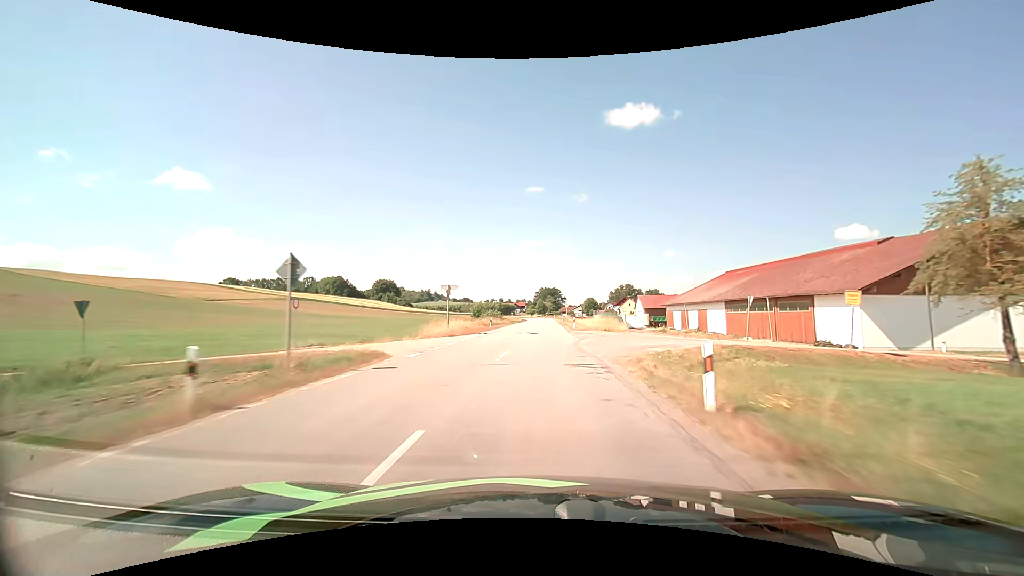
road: secondary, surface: asphalt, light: Day
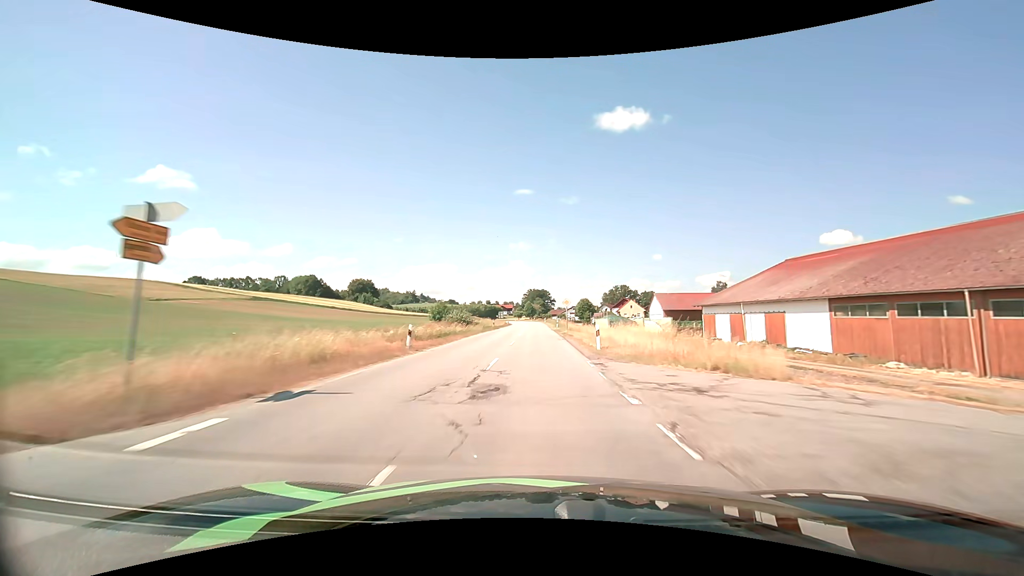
(+0.4, +25.5) m; +1°
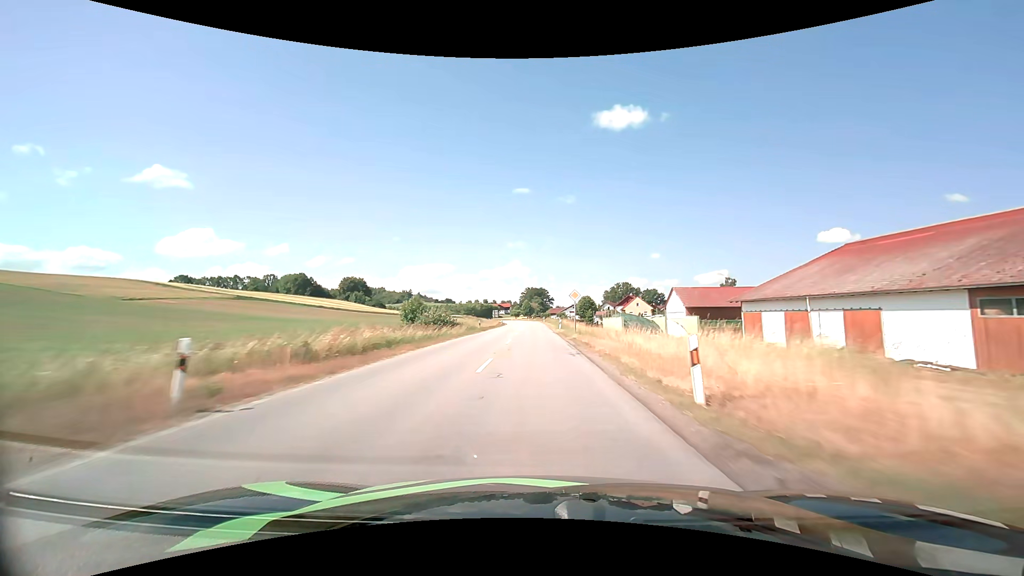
(0.0, +12.8) m; 0°
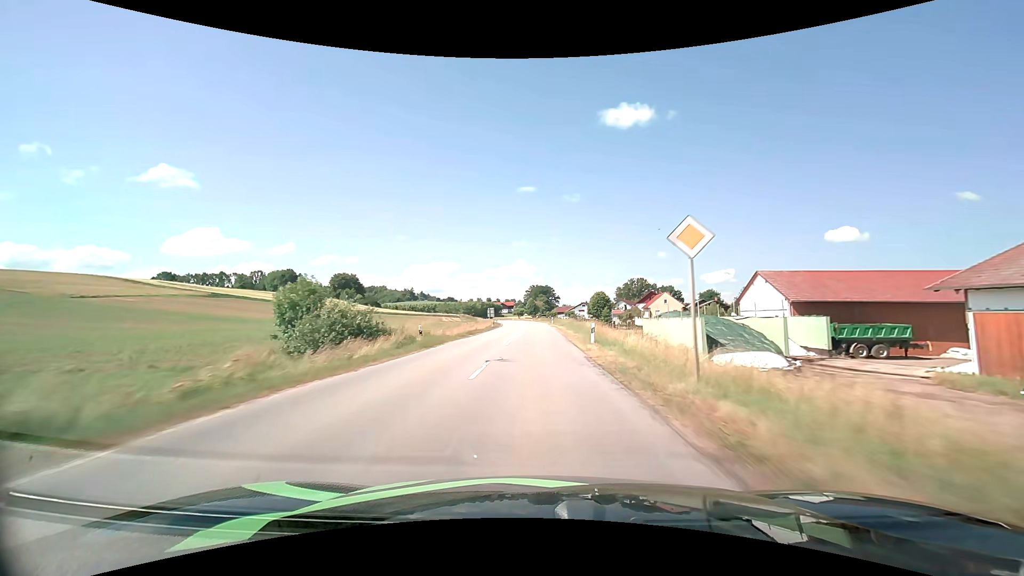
(-0.1, +25.5) m; -1°
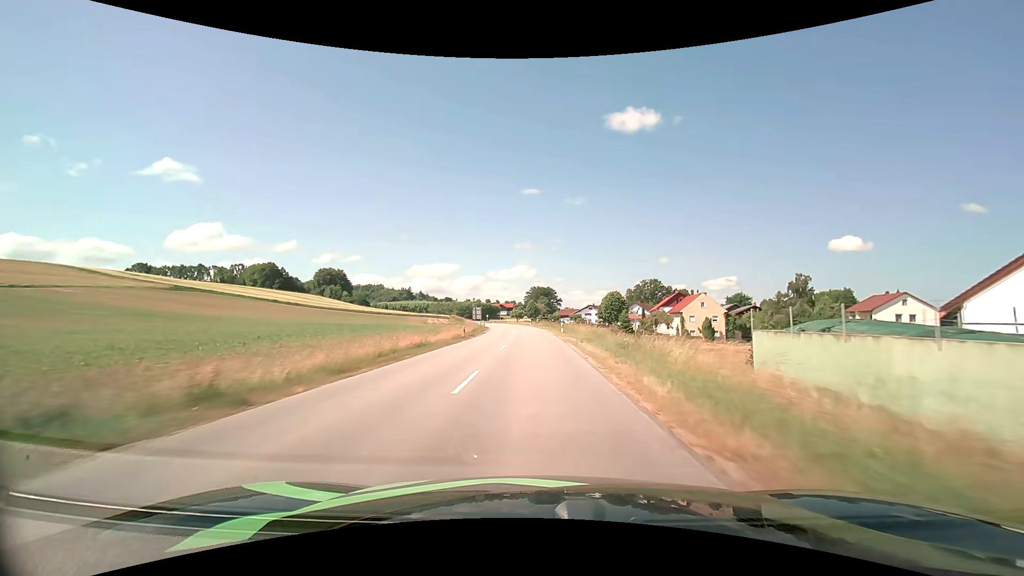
(-0.1, +25.5) m; 0°
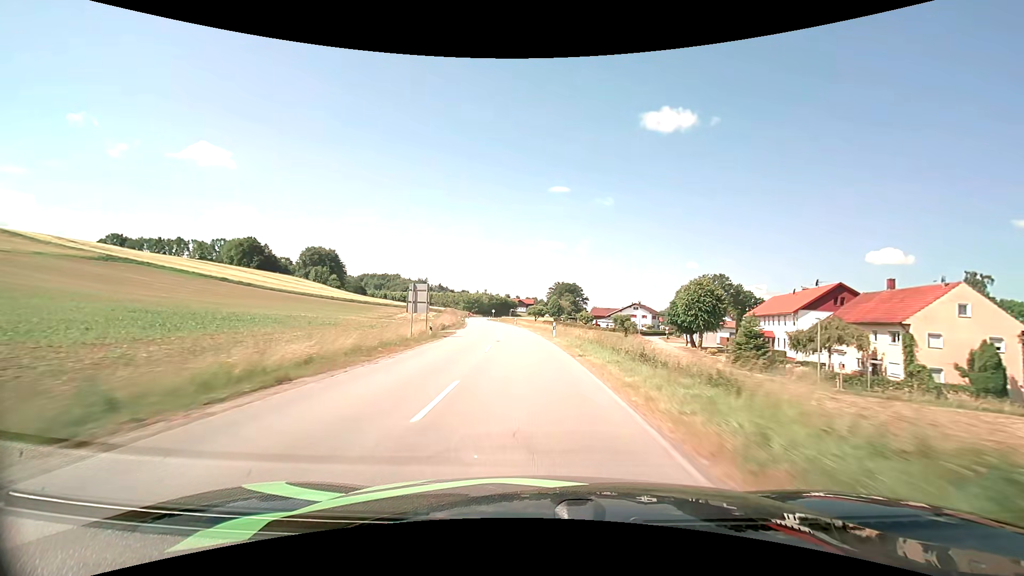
(-0.8, +50.4) m; -2°
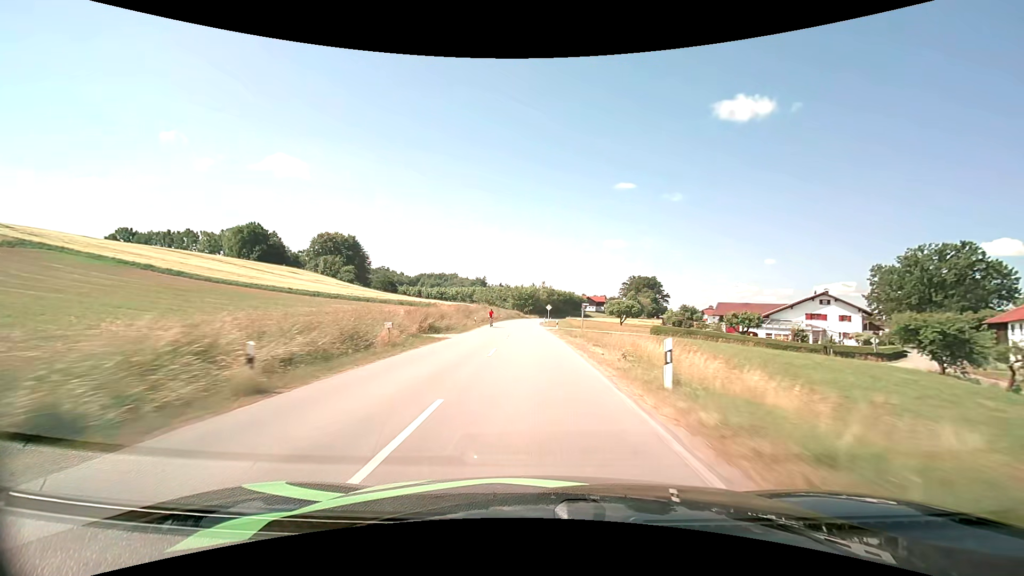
(-4.2, +62.8) m; -7°
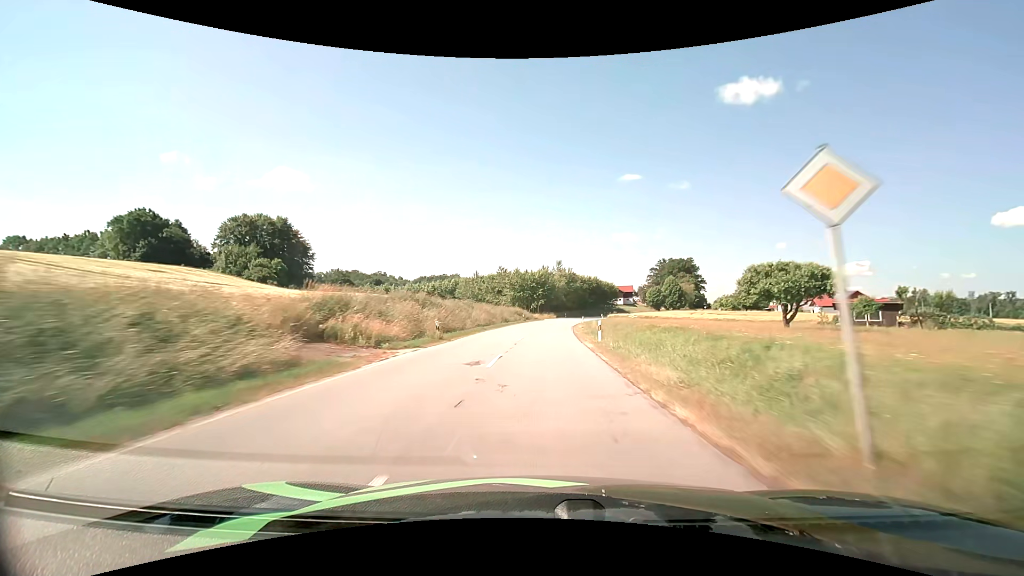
(-1.4, +64.1) m; -1°
(0, +10) (0, +20) (0, +30) (+1, +40) (+2, +50) (+3, +60) (+4, +70) (+5, +80) (+7, +90) (+9, +99) m
